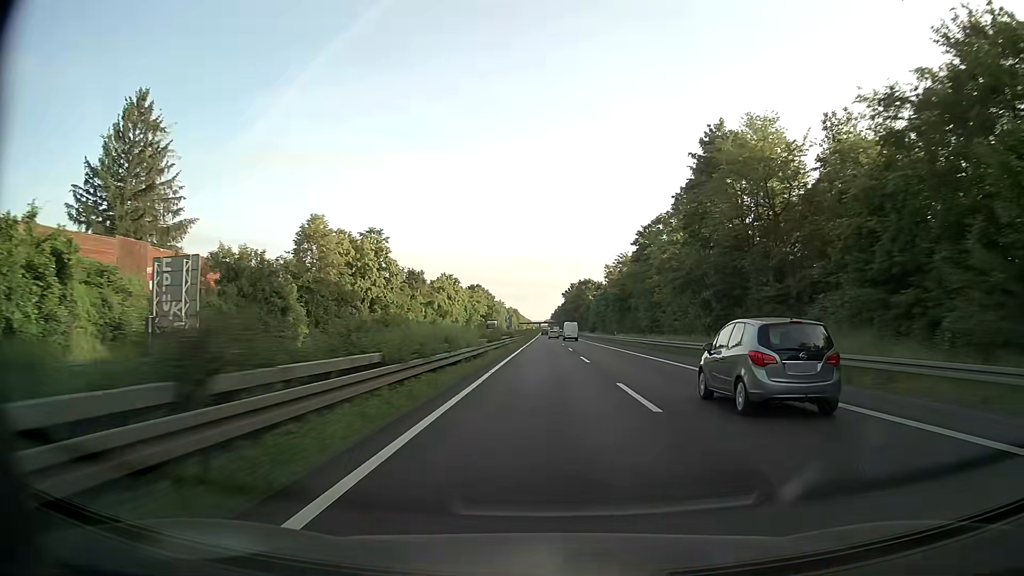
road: trunk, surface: asphalt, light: Day
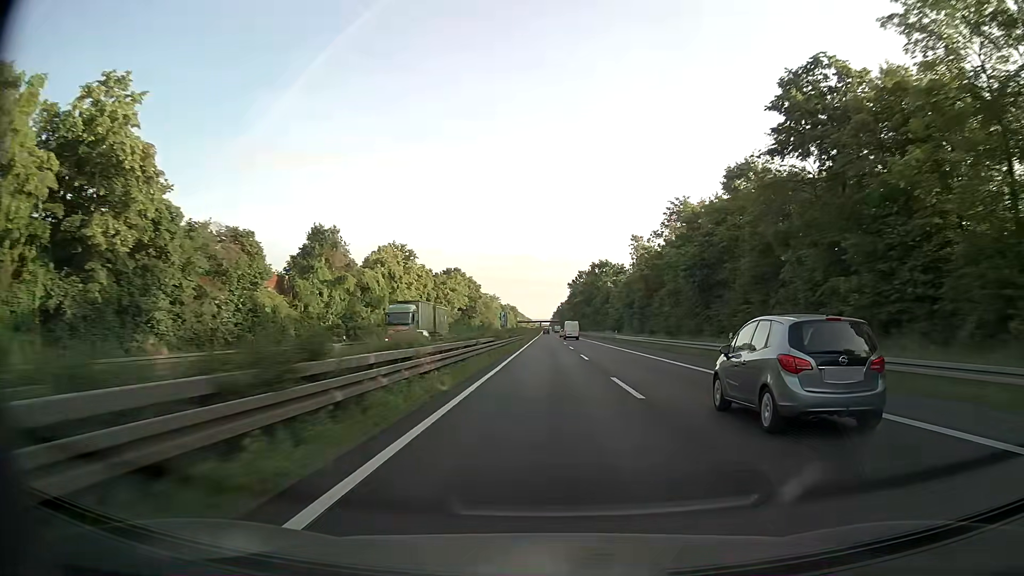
(+0.1, +51.9) m; 0°
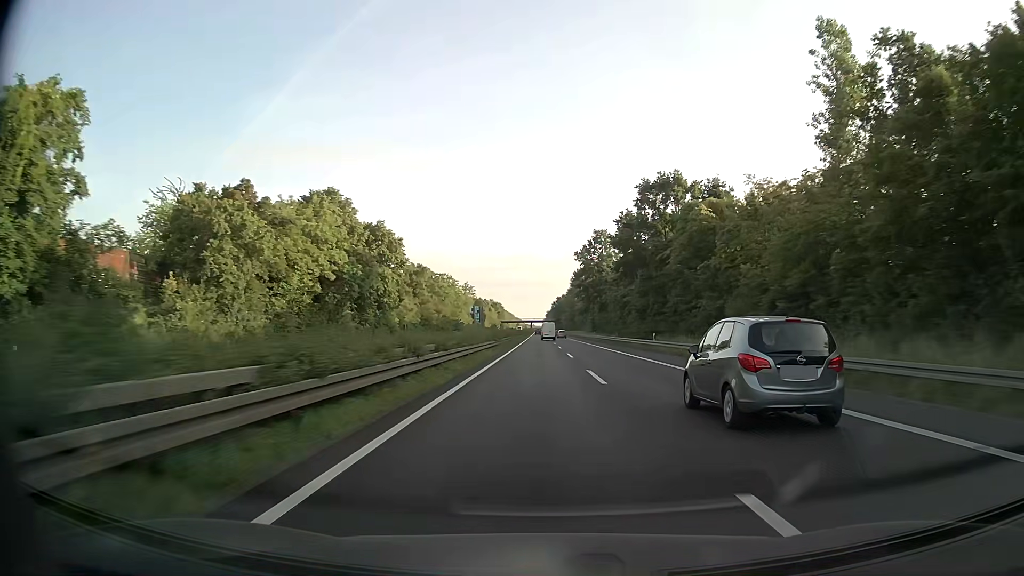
(+0.4, +86.3) m; 0°
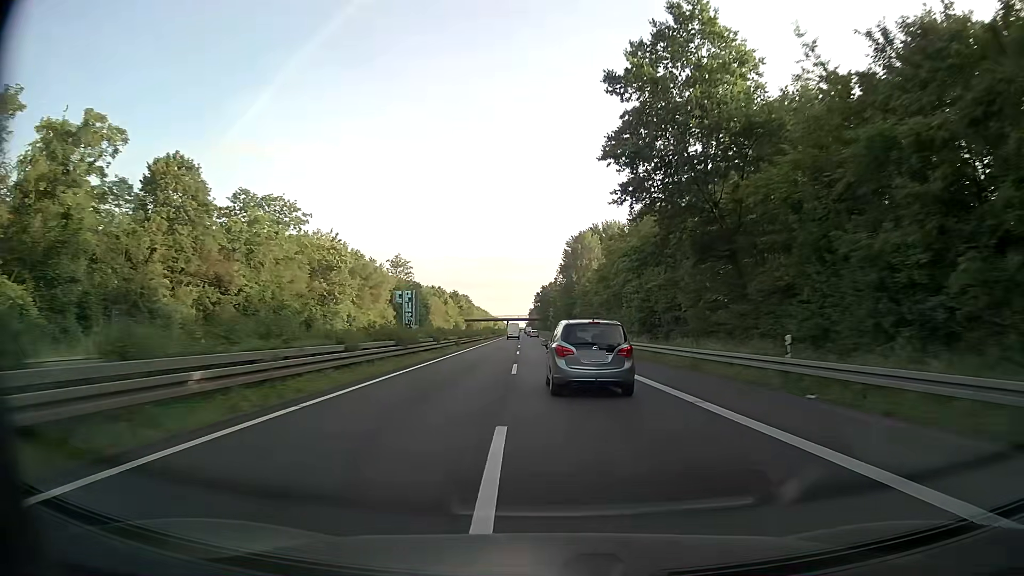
(+1.4, +86.2) m; +2°
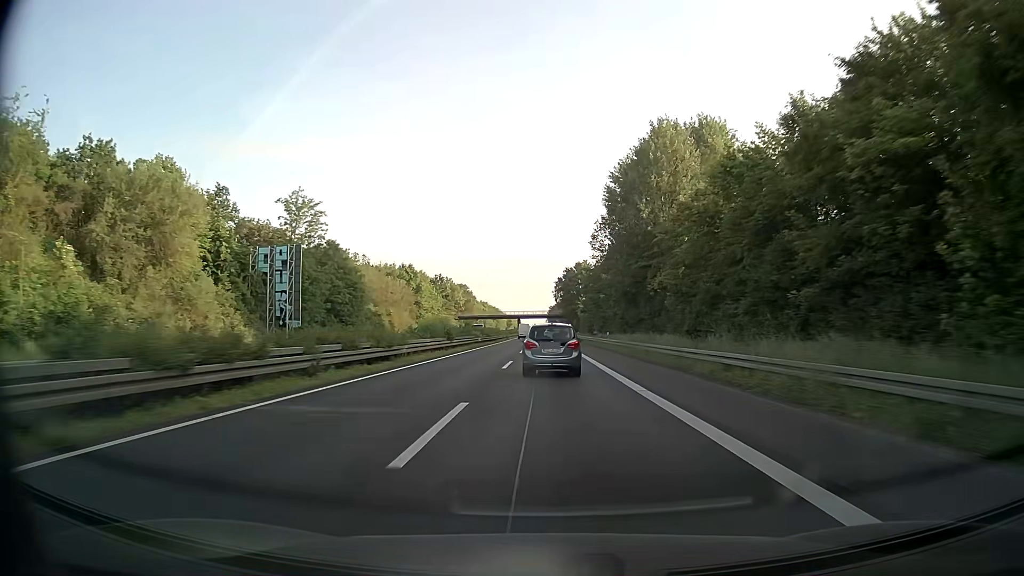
(-1.1, +69.1) m; -2°
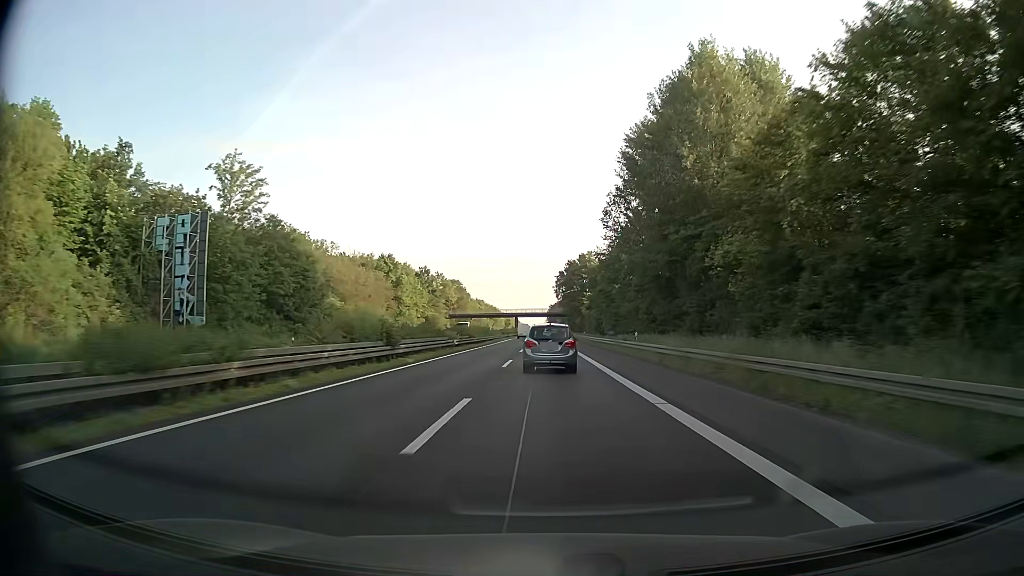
(0.0, +17.3) m; 0°
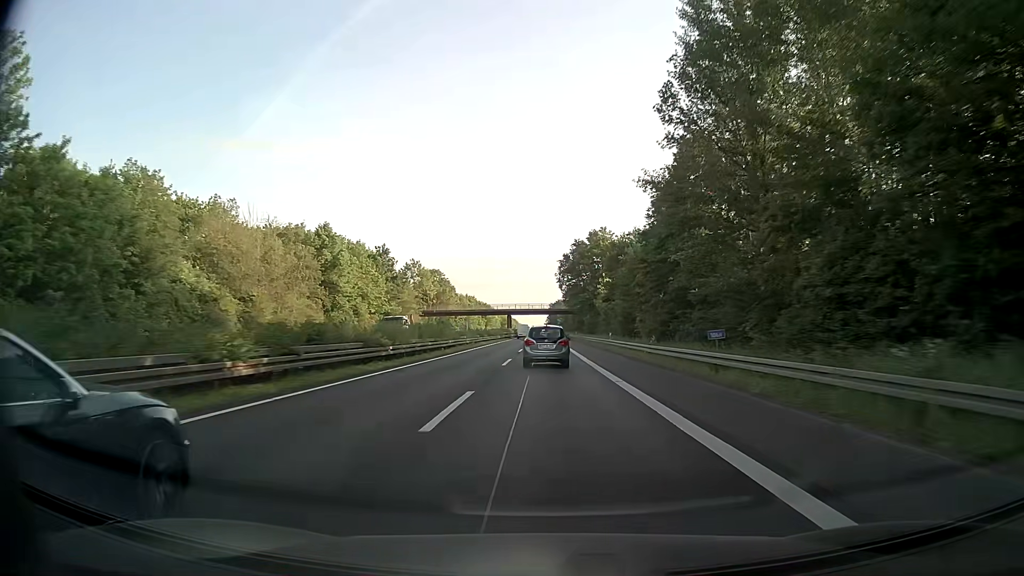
(+0.1, +34.5) m; 0°
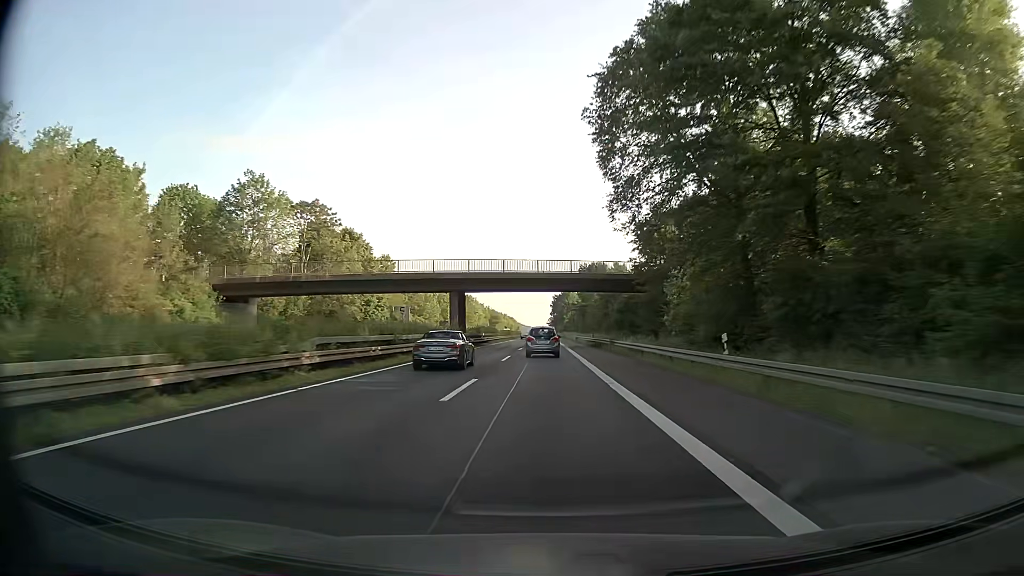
(+0.4, +86.3) m; 0°
(0, +10) (0, +20) (0, +30) (0, +40) (0, +50) (0, +60) (0, +70) (0, +80) (0, +90) (0, +100) m
